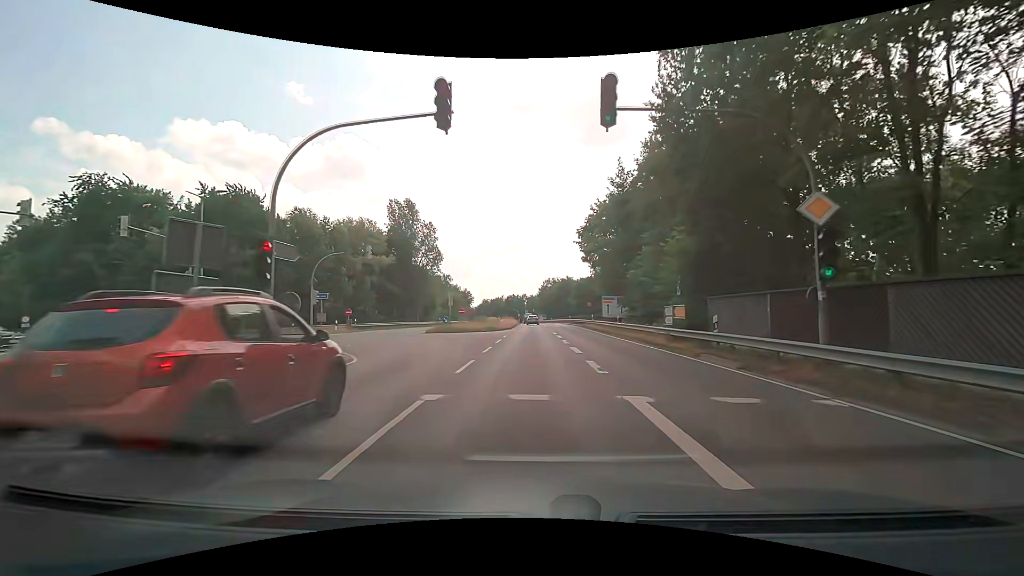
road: secondary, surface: asphalt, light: Day
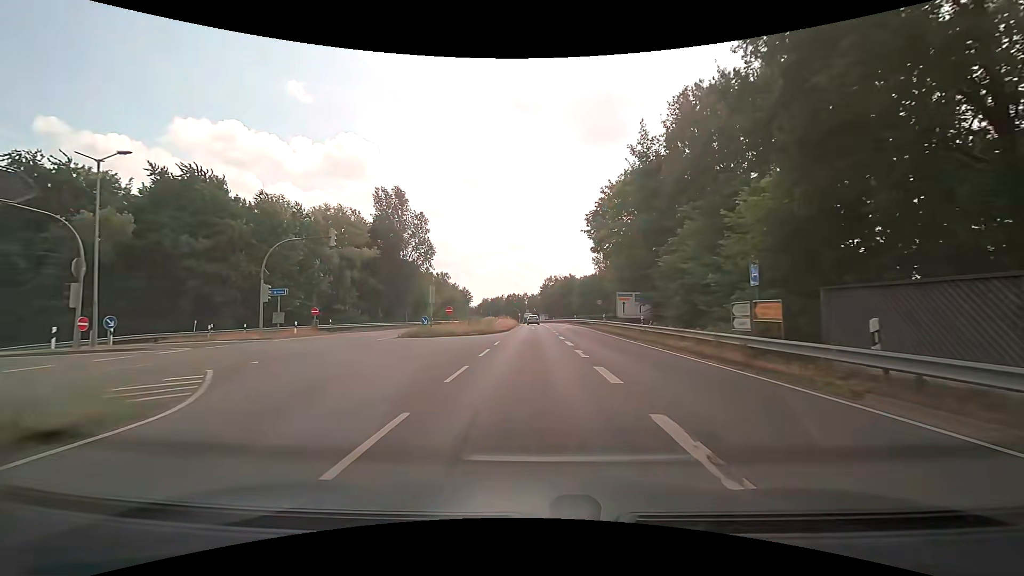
(0.0, +7.7) m; 0°
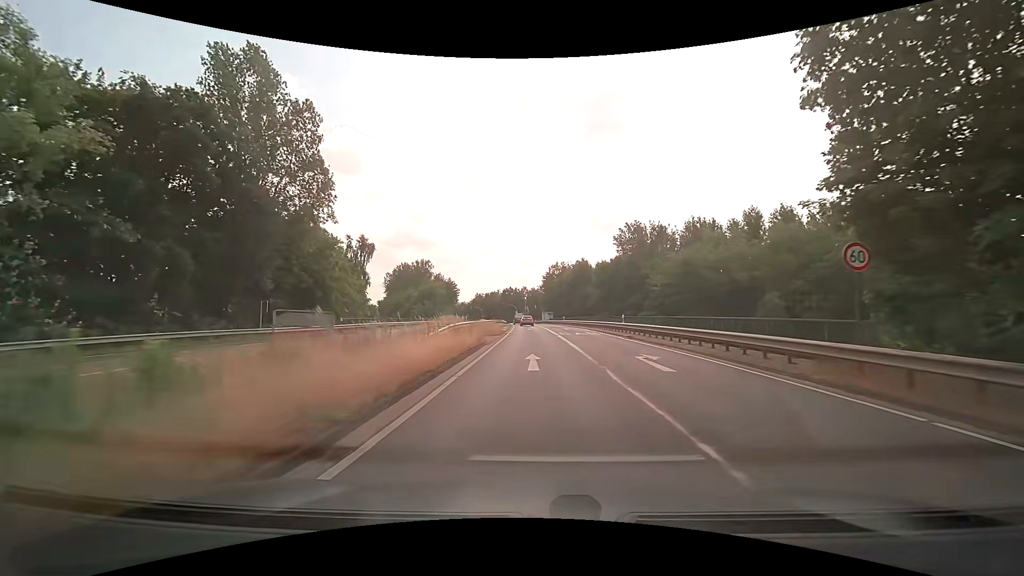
(0.0, +38.8) m; 0°
(0, +10) (0, +20) (0, +30) (0, +40) (0, +50) (0, +60) (-1, +70) (-1, +80) (-2, +90) (-2, +100) m
